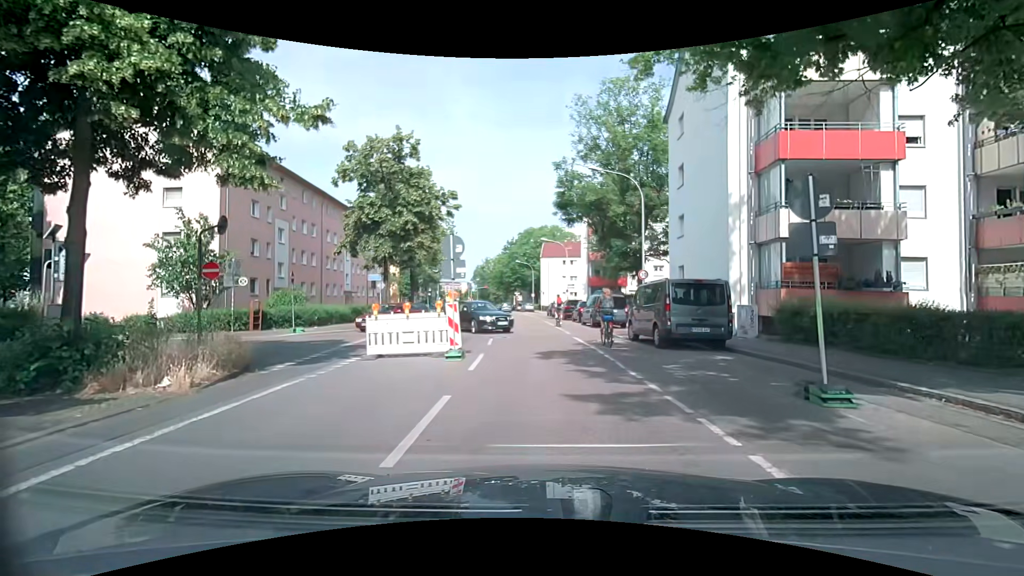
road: residential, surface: asphalt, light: Day
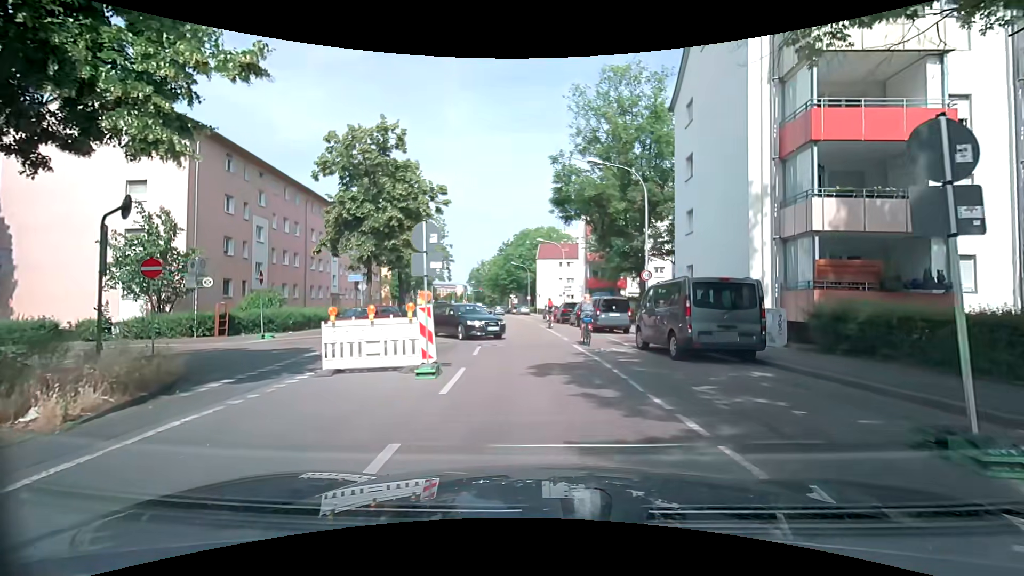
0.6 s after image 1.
(0.0, +2.3) m; -1°
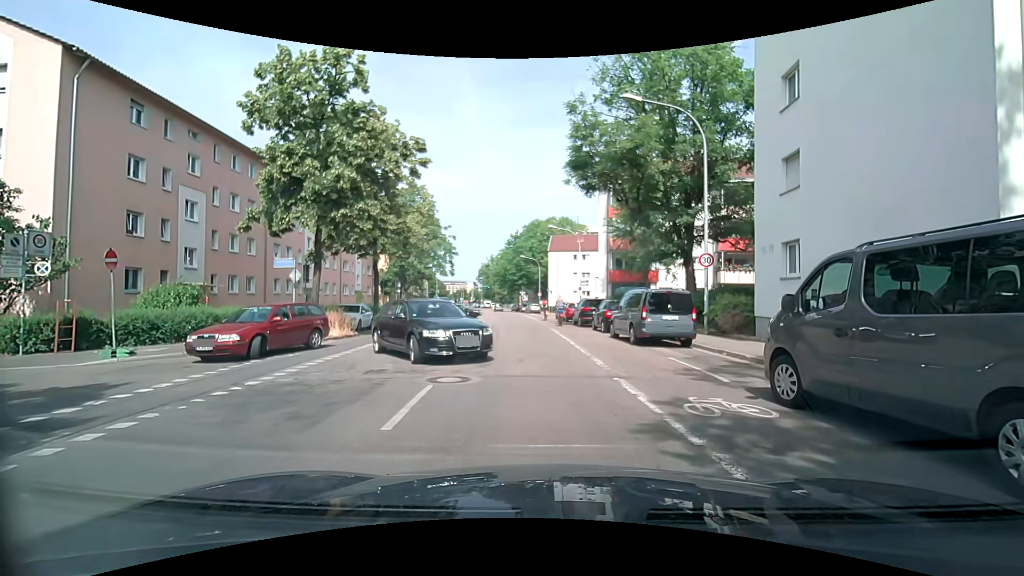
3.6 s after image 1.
(0.0, +8.1) m; +1°
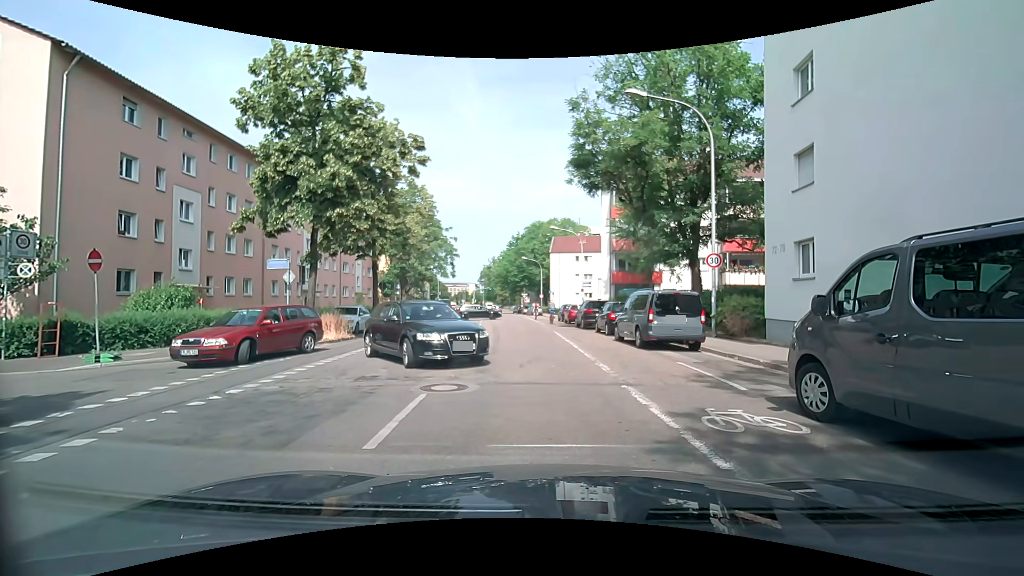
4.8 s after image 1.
(0.0, +0.6) m; 0°
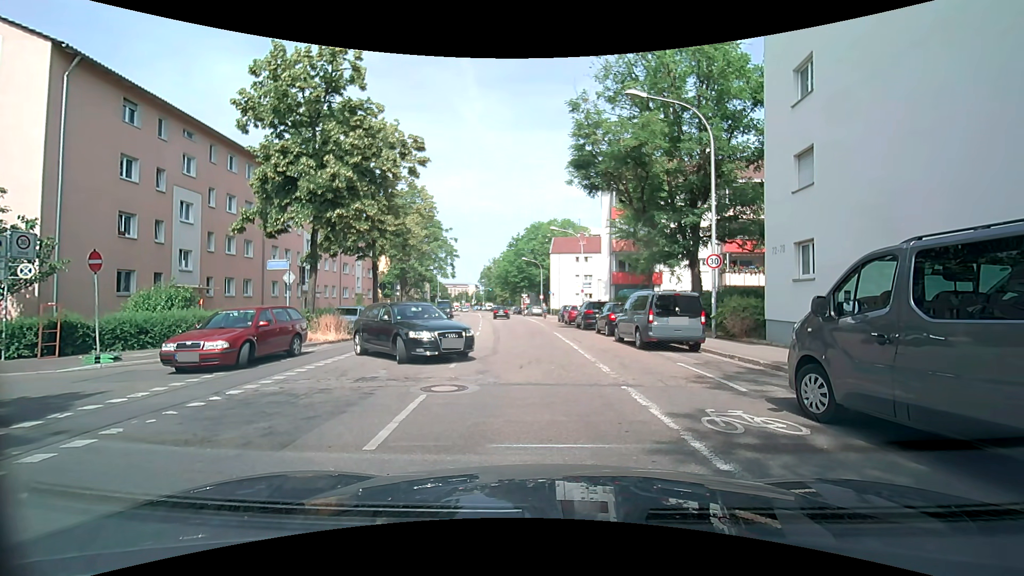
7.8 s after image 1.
(0.0, +0.1) m; 0°
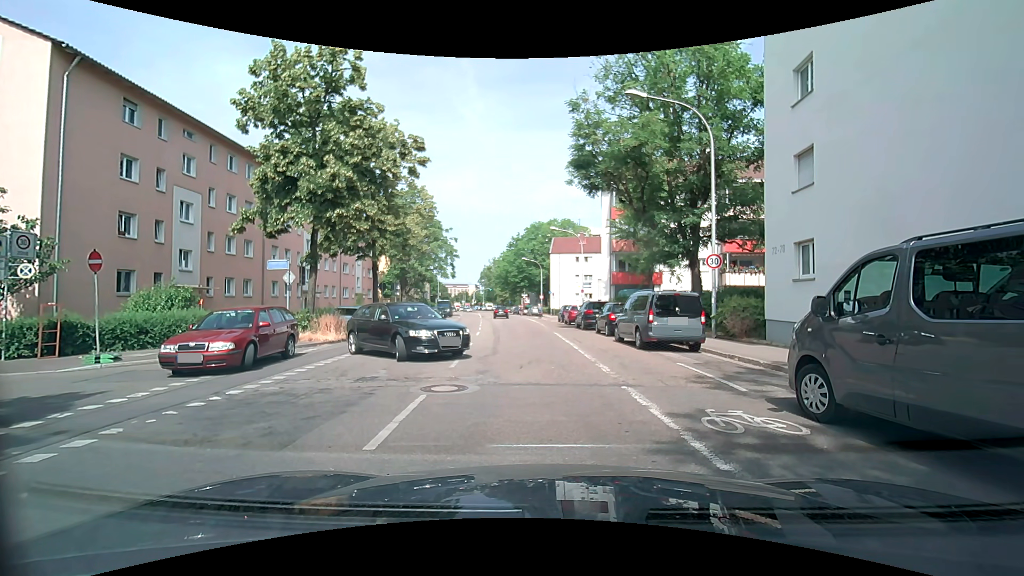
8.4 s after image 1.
(0.0, 0.0) m; 0°
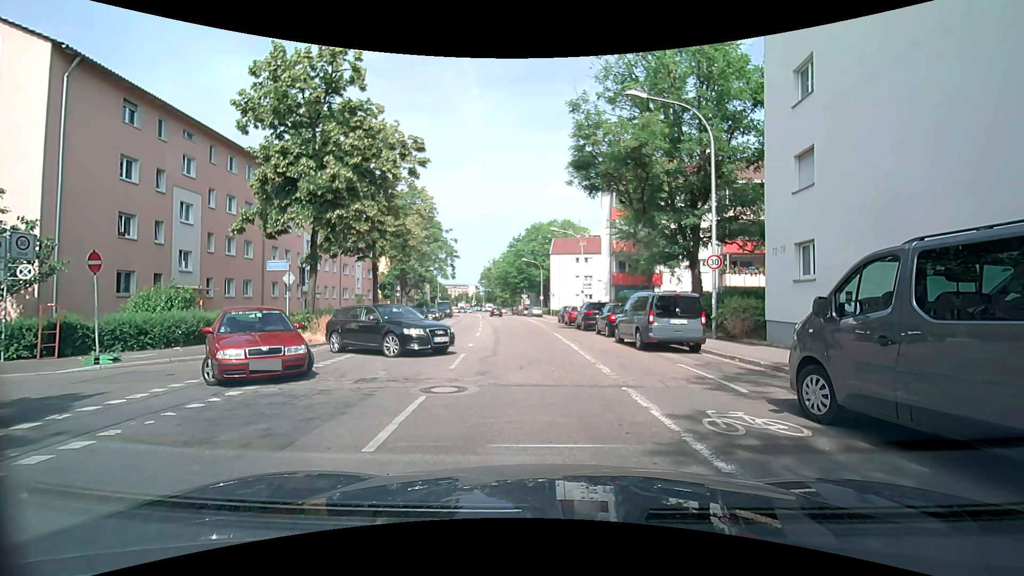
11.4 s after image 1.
(0.0, 0.0) m; 0°
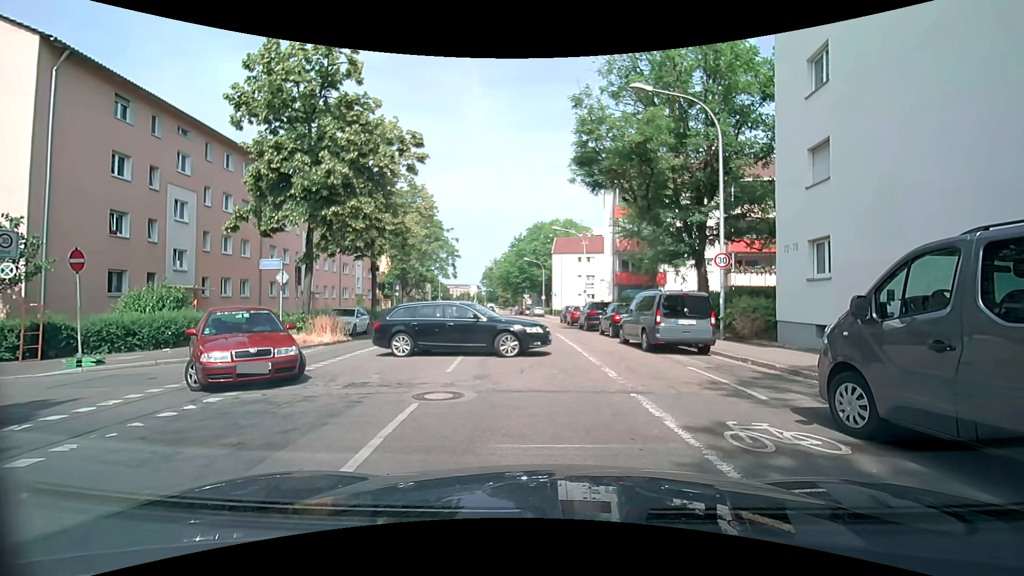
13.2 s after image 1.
(0.0, +0.6) m; 0°
(-1, +10) (-1, +20) (-2, +30) (-3, +40) (-5, +50) (-6, +60) (-7, +70) (-9, +79) (-11, +89) (-12, +99) m
